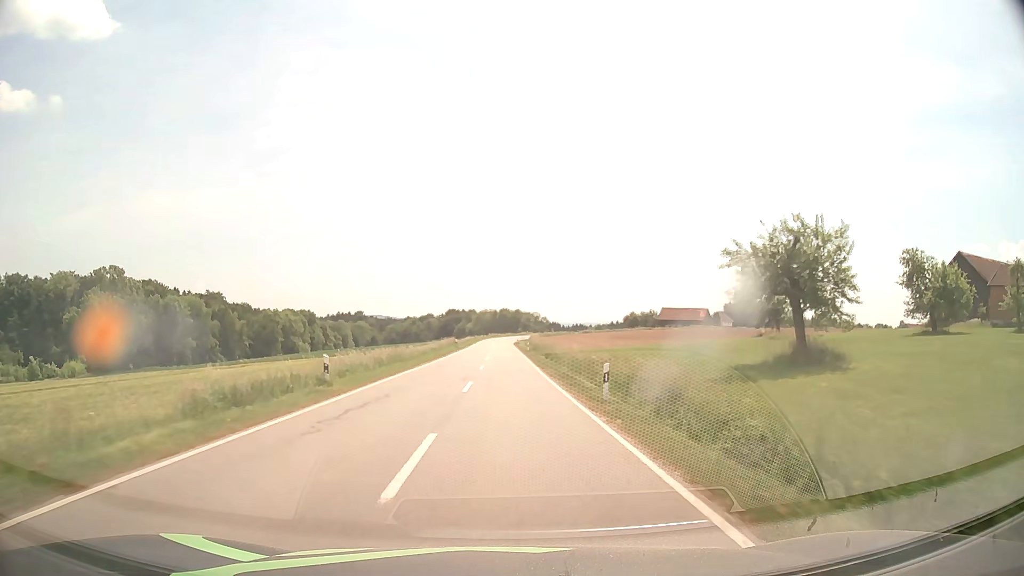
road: tertiary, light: Day
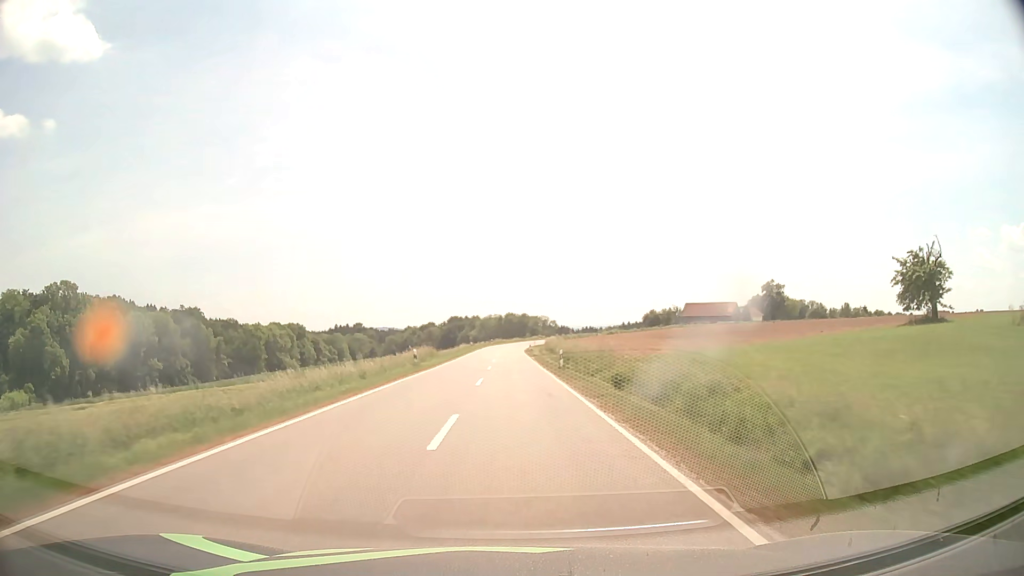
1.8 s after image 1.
(-0.2, +33.3) m; -1°
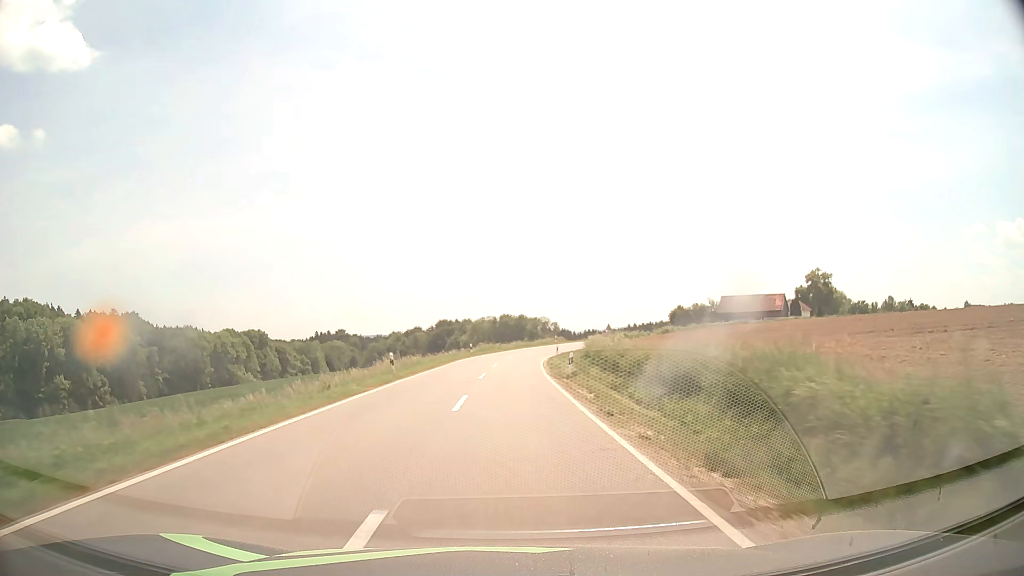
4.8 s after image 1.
(+0.2, +55.4) m; +1°
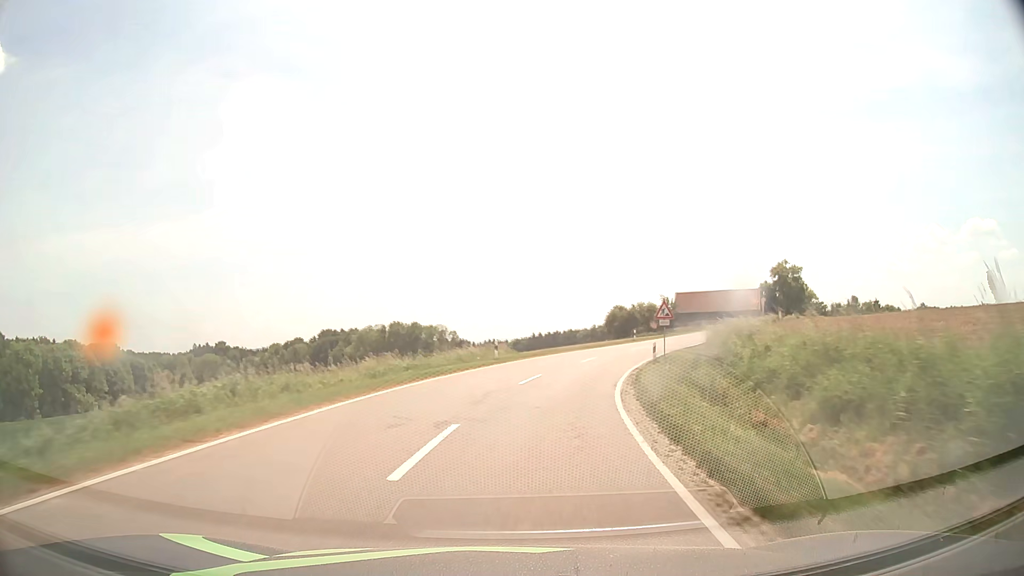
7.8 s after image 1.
(+1.5, +55.3) m; +8°
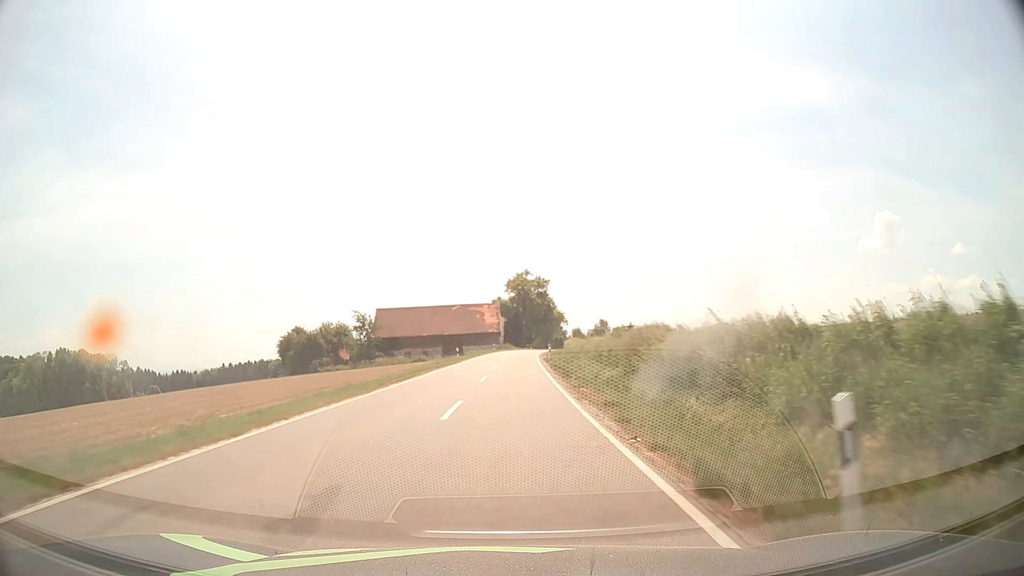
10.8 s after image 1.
(+13.6, +51.9) m; +26°
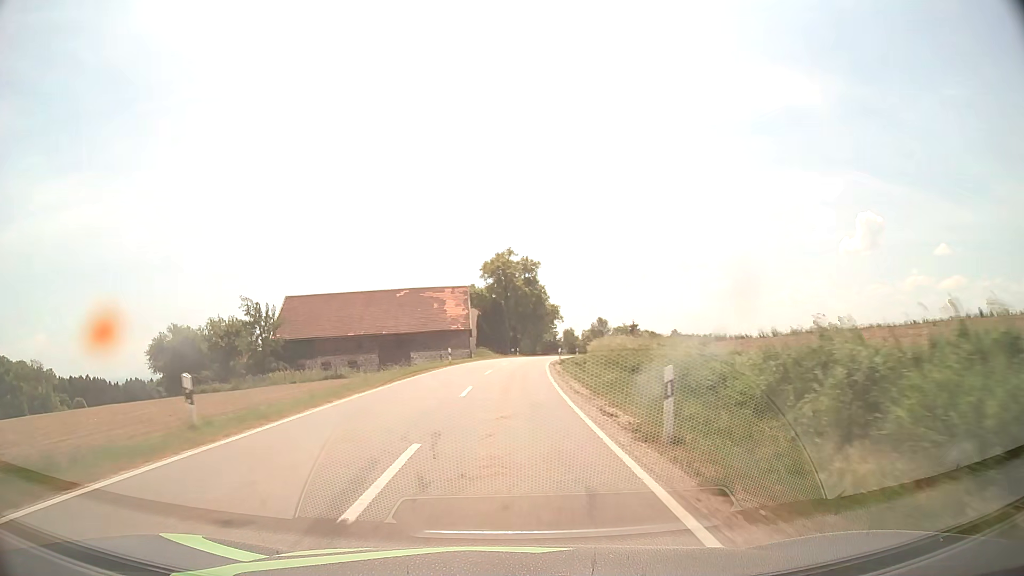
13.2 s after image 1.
(+0.8, +43.3) m; +2°
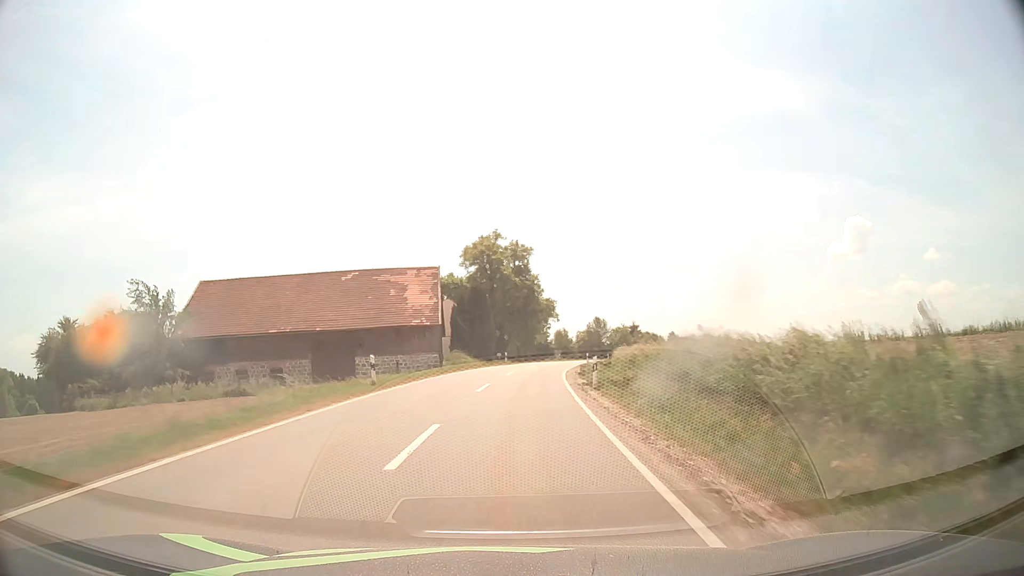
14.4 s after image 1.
(+0.1, +21.8) m; +1°
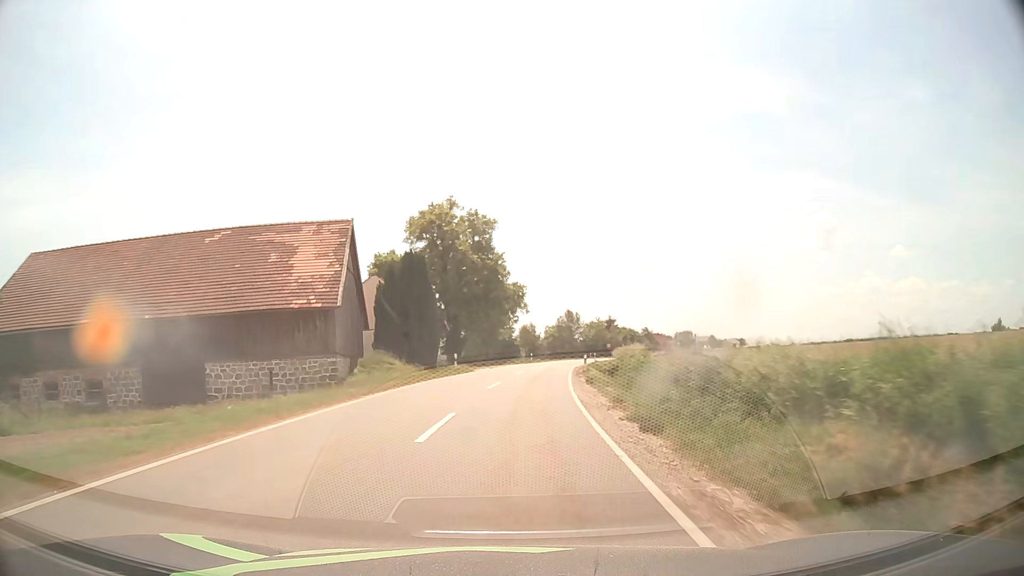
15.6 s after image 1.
(+0.6, +21.9) m; +3°
(0, +10) (0, +20) (+1, +30) (+2, +40) (+3, +50) (+5, +60) (+7, +70) (+8, +79) (+11, +89) (+13, +99) m
